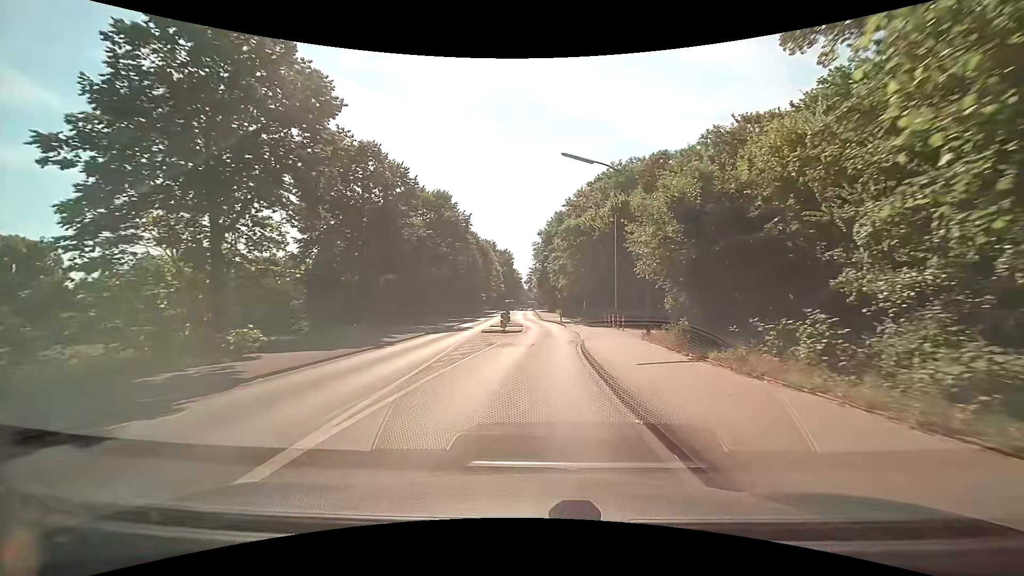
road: tertiary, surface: asphalt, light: Day
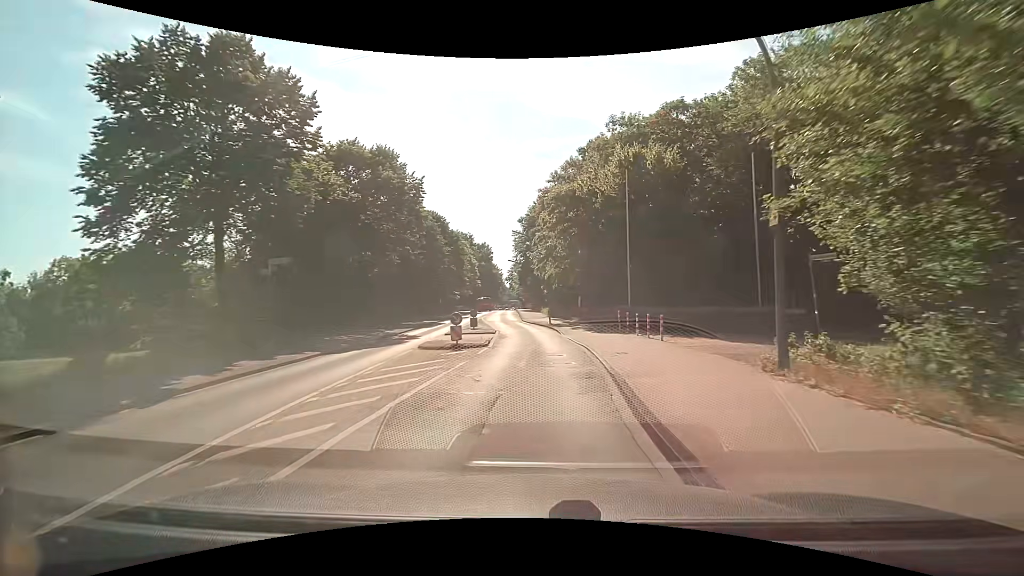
(+0.2, +12.8) m; +3°
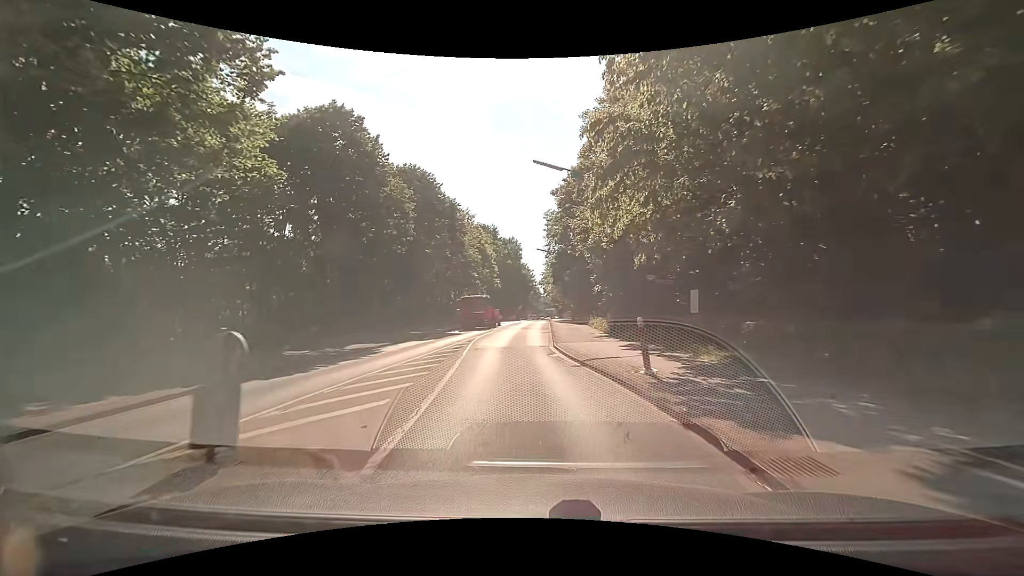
(-0.5, +23.9) m; -5°
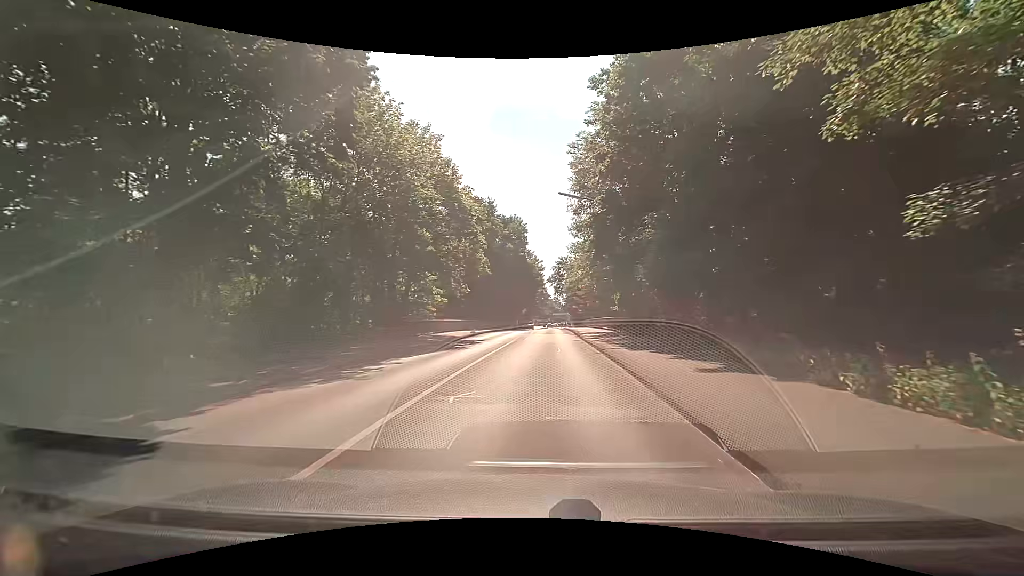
(-0.9, +27.8) m; -1°
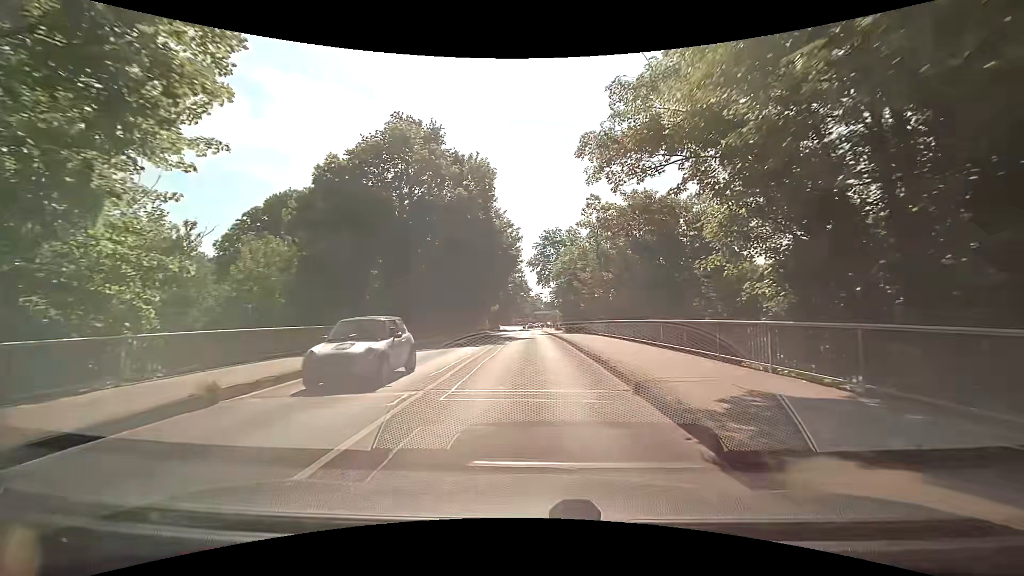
(+0.9, +29.3) m; +1°
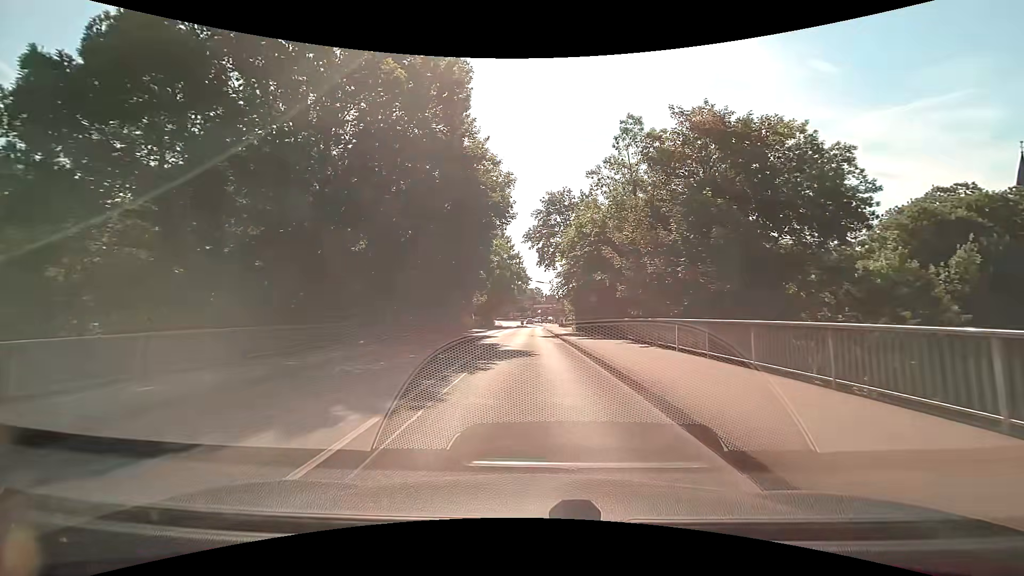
(+0.2, +18.5) m; +1°
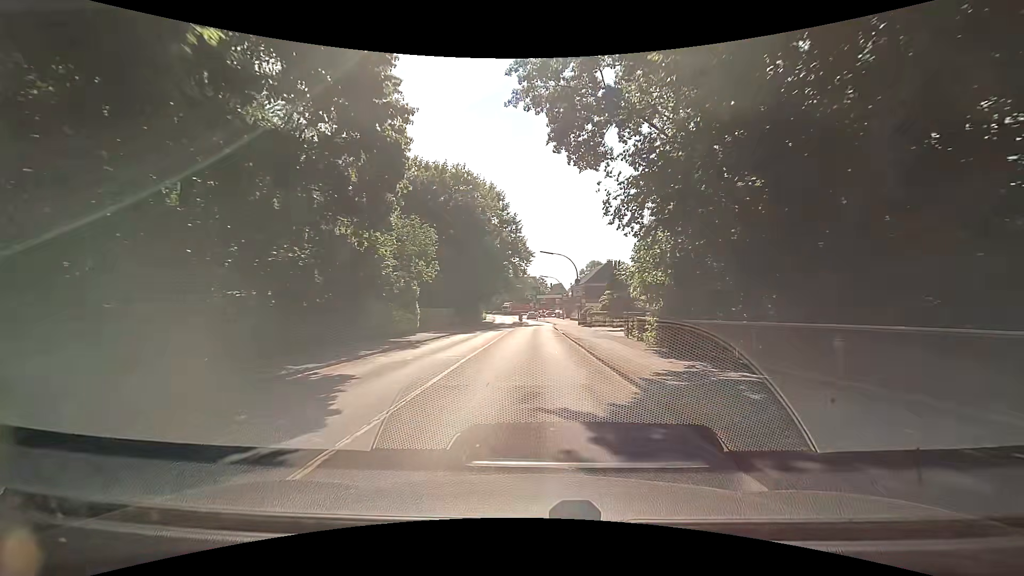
(-0.2, +32.6) m; -1°
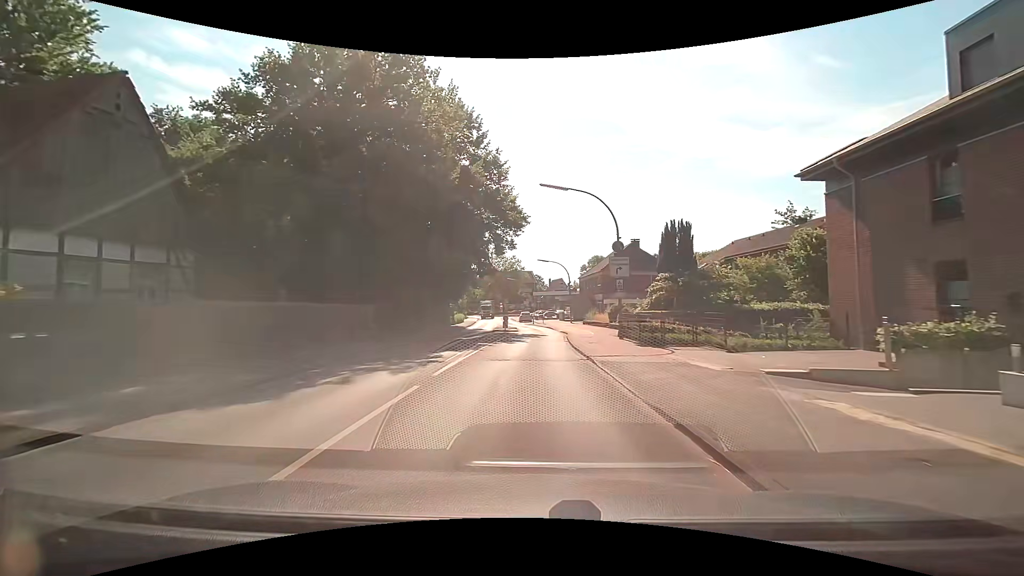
(+0.2, +27.5) m; +1°
